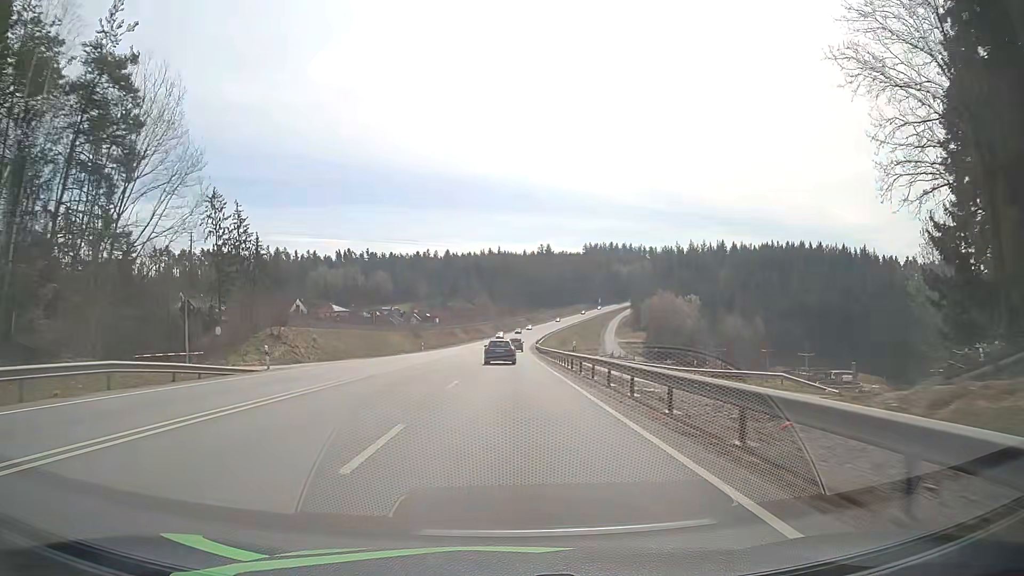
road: primary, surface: asphalt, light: Day
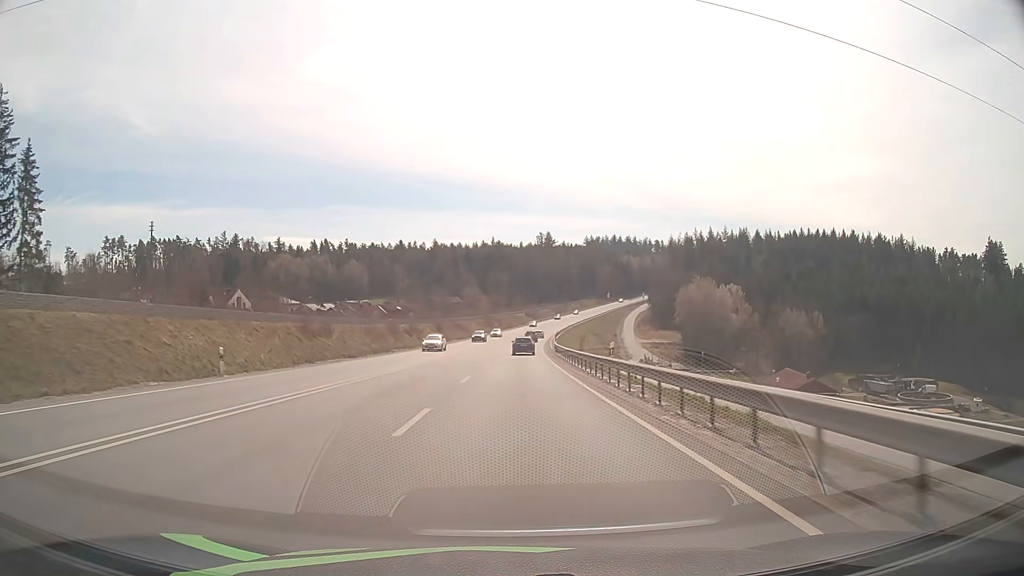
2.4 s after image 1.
(0.0, +56.8) m; 0°
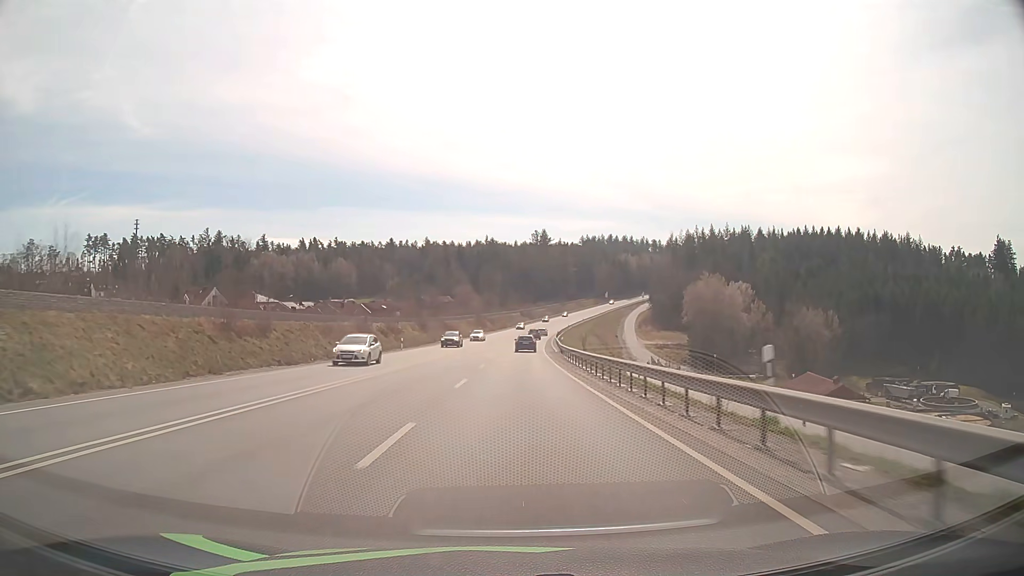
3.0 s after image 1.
(+0.1, +14.3) m; +1°
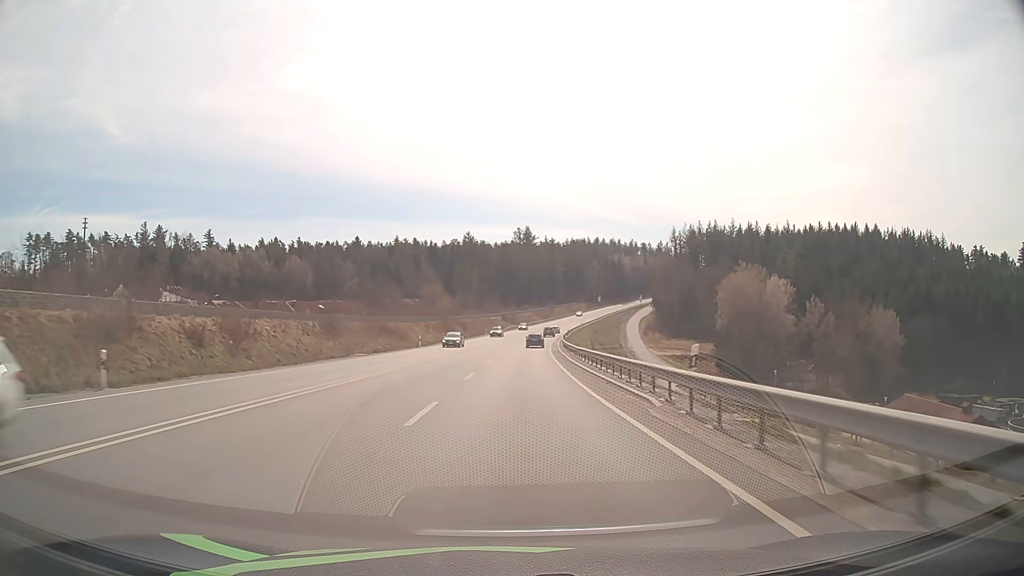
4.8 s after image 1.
(+0.6, +43.3) m; +2°
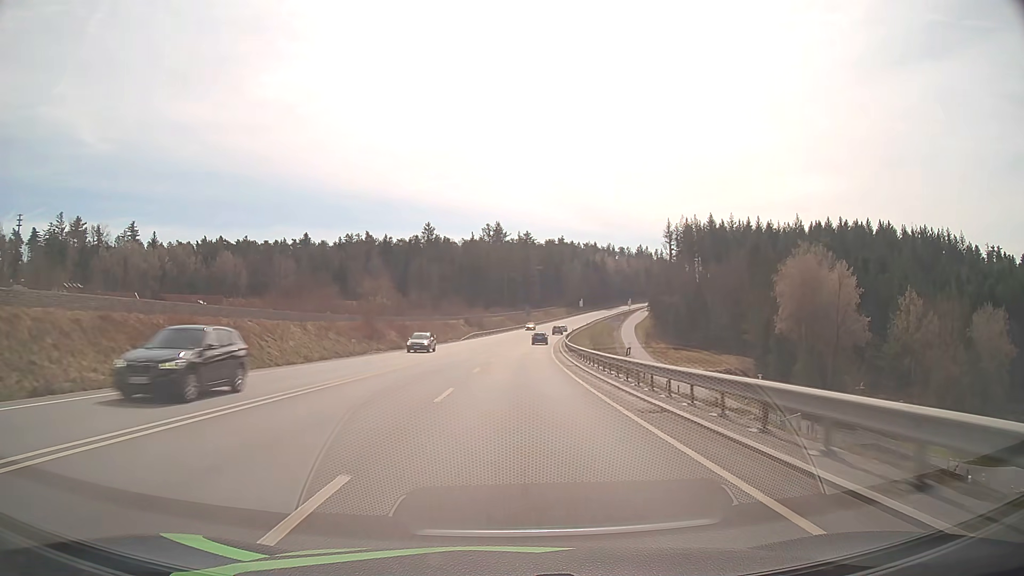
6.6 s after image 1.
(+0.8, +43.8) m; +2°
(0, +10) (0, +20) (+1, +30) (+1, +40) (+2, +50) (+2, +60) (+3, +70) (+4, +80) (+5, +90) (+6, +100) m
